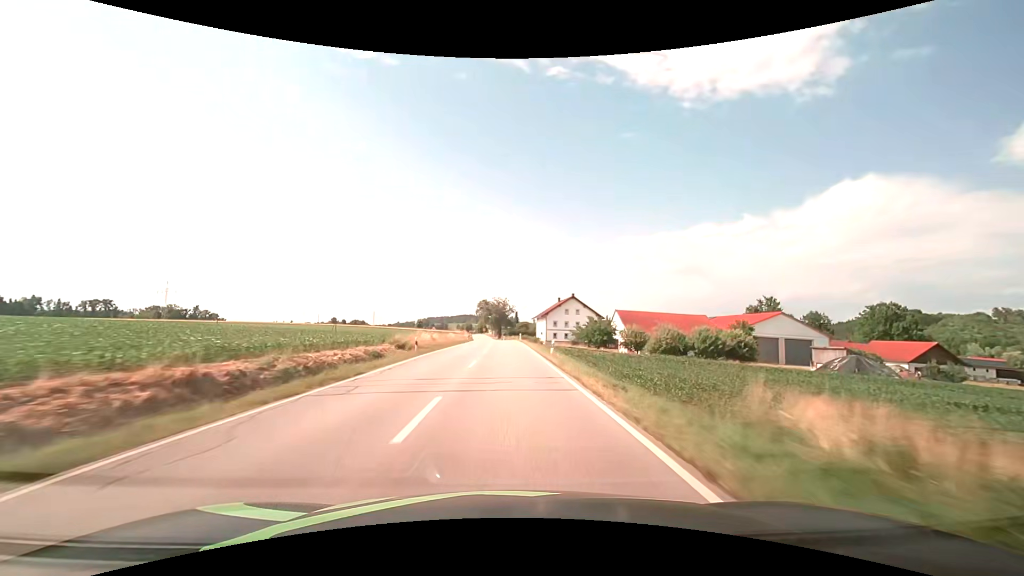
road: secondary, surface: asphalt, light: Day
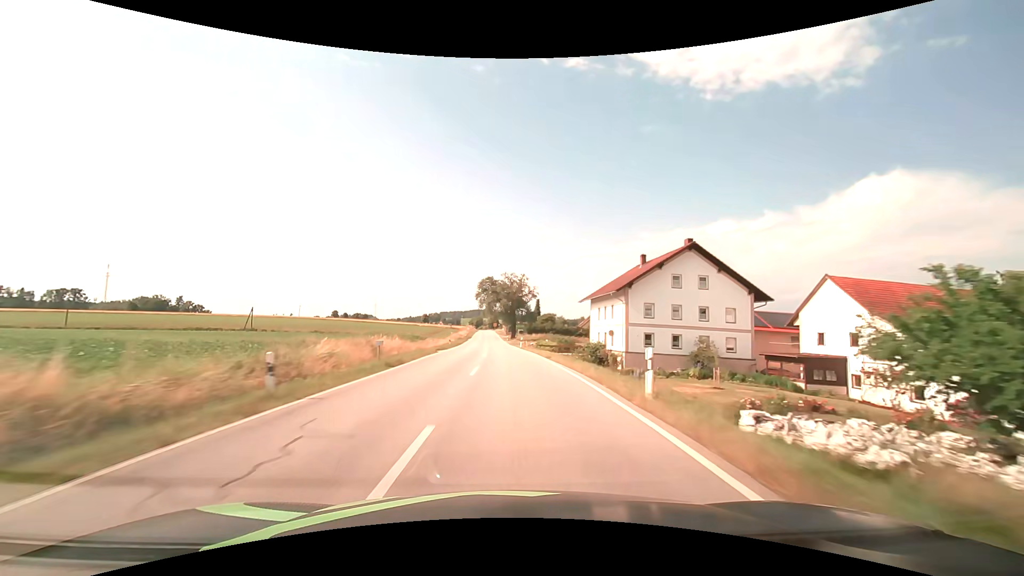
(-0.7, +63.7) m; -2°
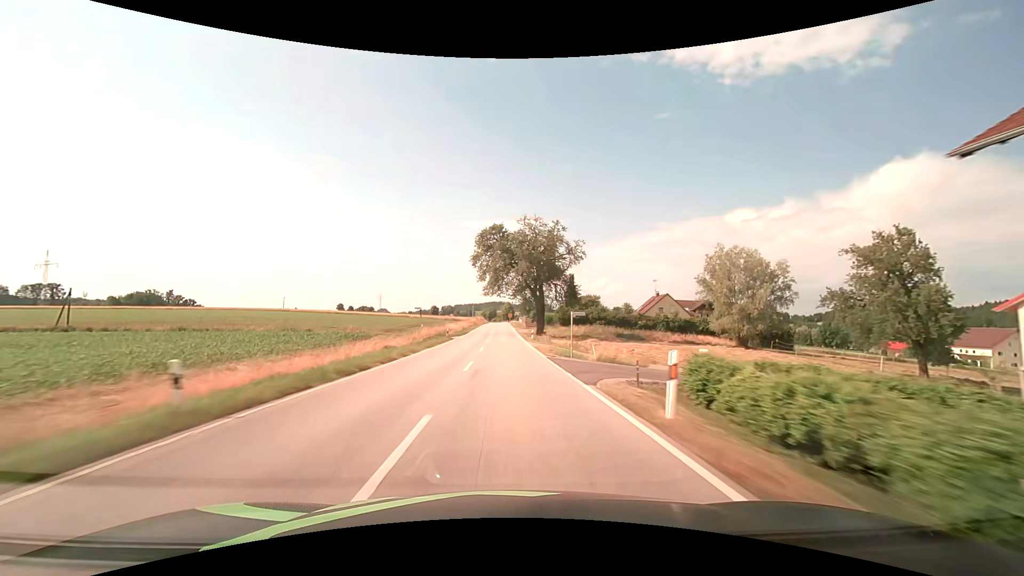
(-0.8, +47.9) m; -2°
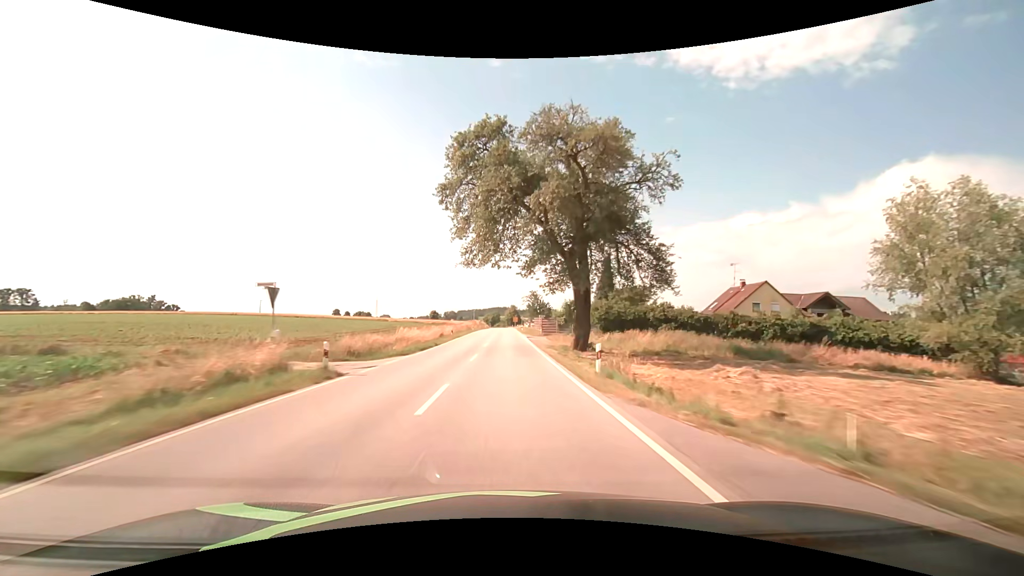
(-0.2, +32.0) m; -1°
(0, +10) (0, +20) (0, +30) (0, +40) (0, +50) (0, +60) (0, +70) (0, +80) (0, +90) (0, +100) m
